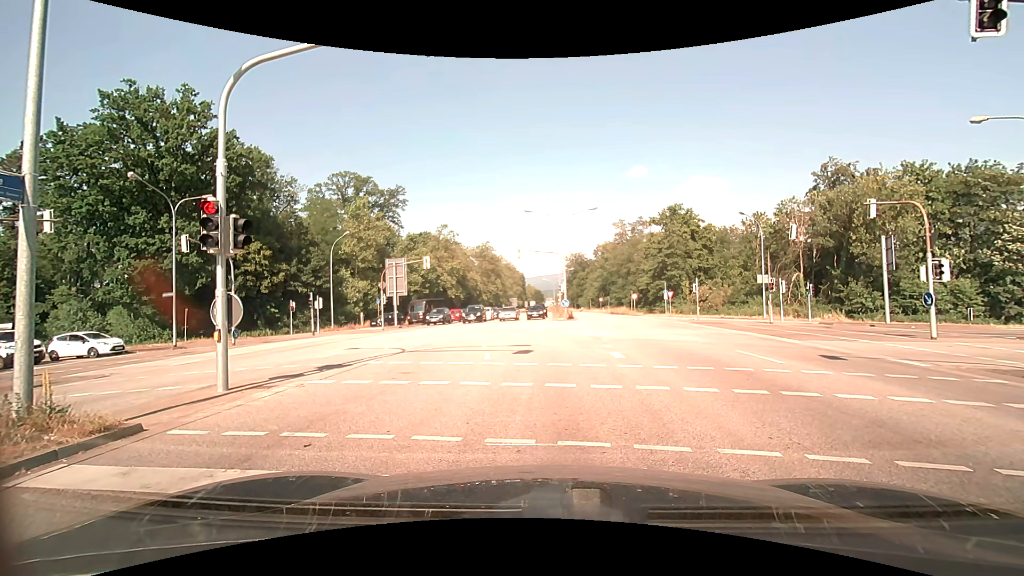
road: primary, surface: asphalt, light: Day
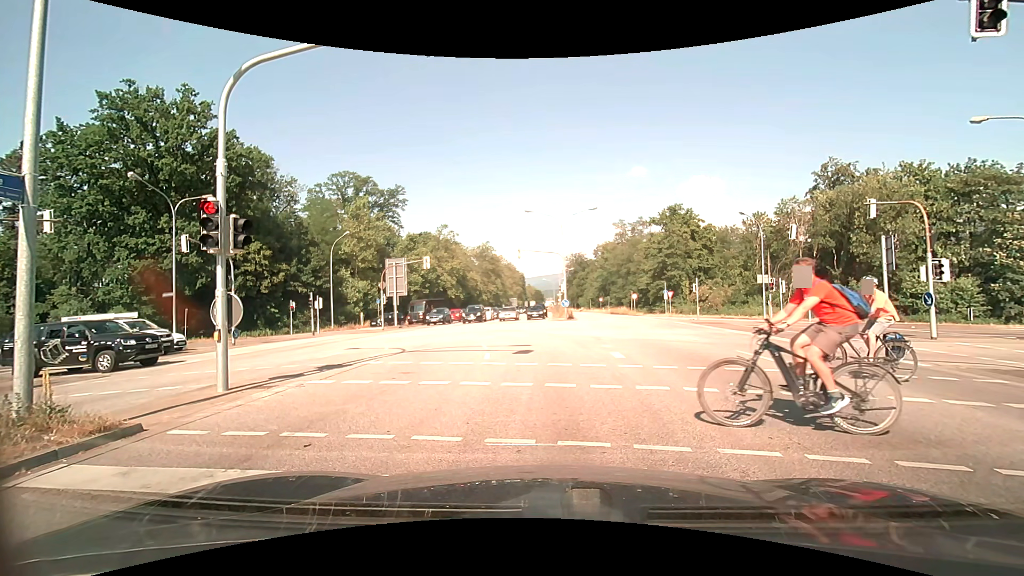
(0.0, 0.0) m; 0°
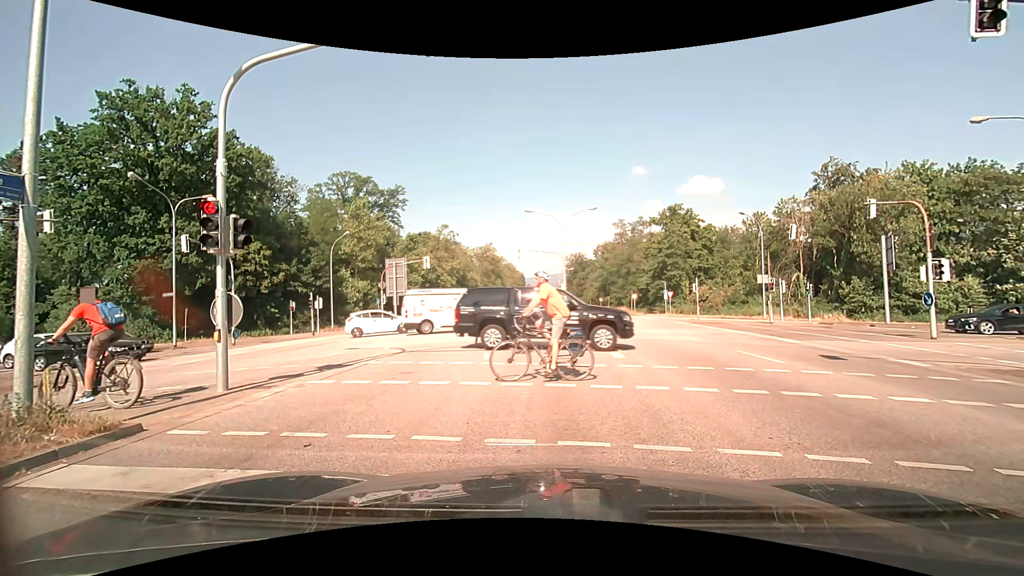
(0.0, 0.0) m; 0°
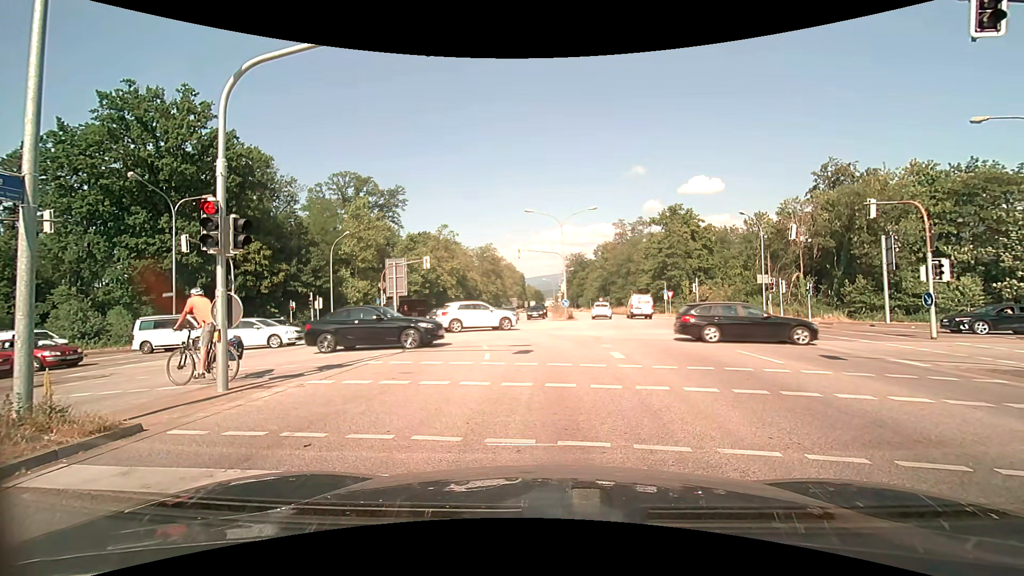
(0.0, 0.0) m; 0°
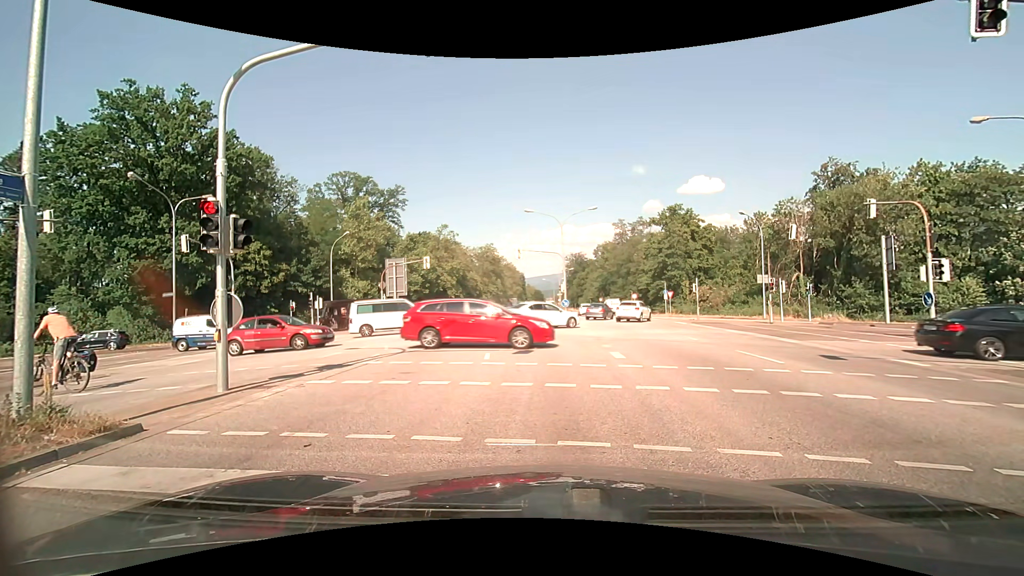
(0.0, 0.0) m; 0°
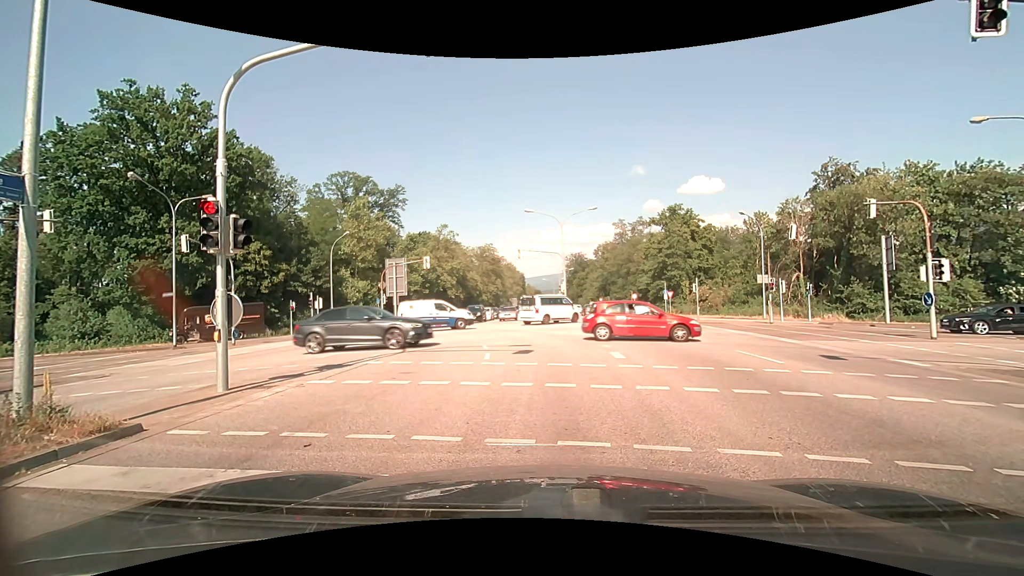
(0.0, 0.0) m; 0°
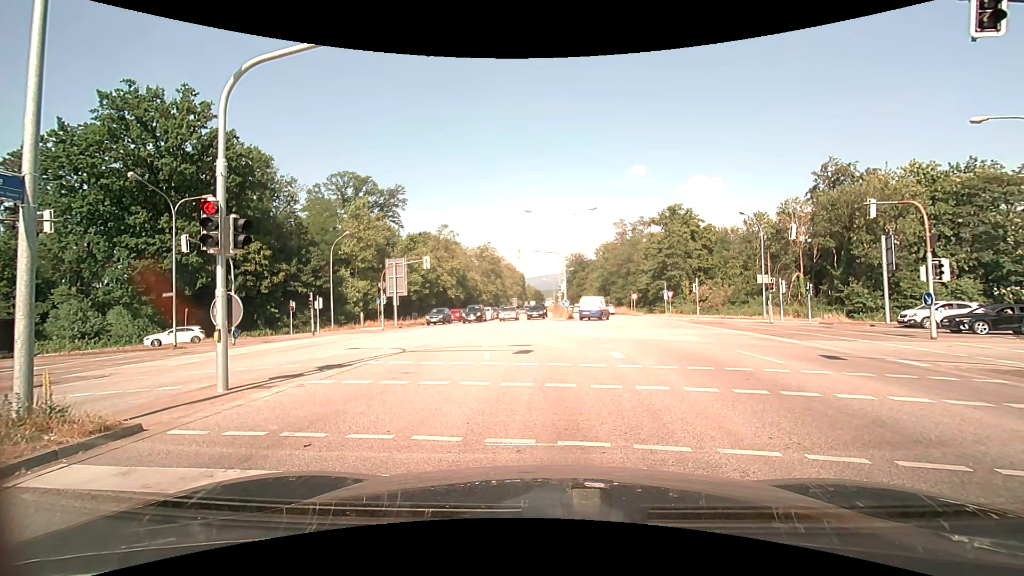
(0.0, 0.0) m; 0°
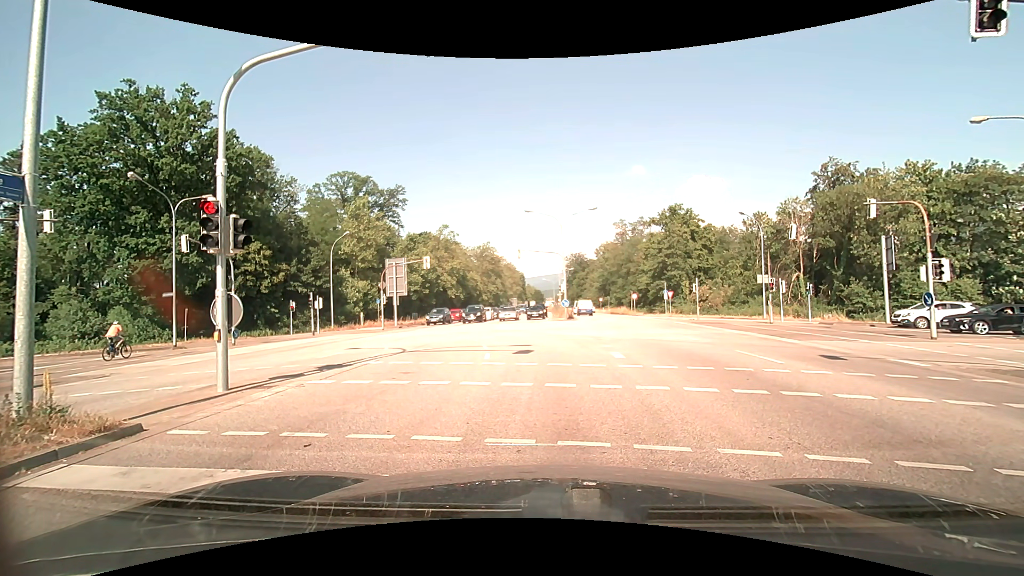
(0.0, 0.0) m; 0°
